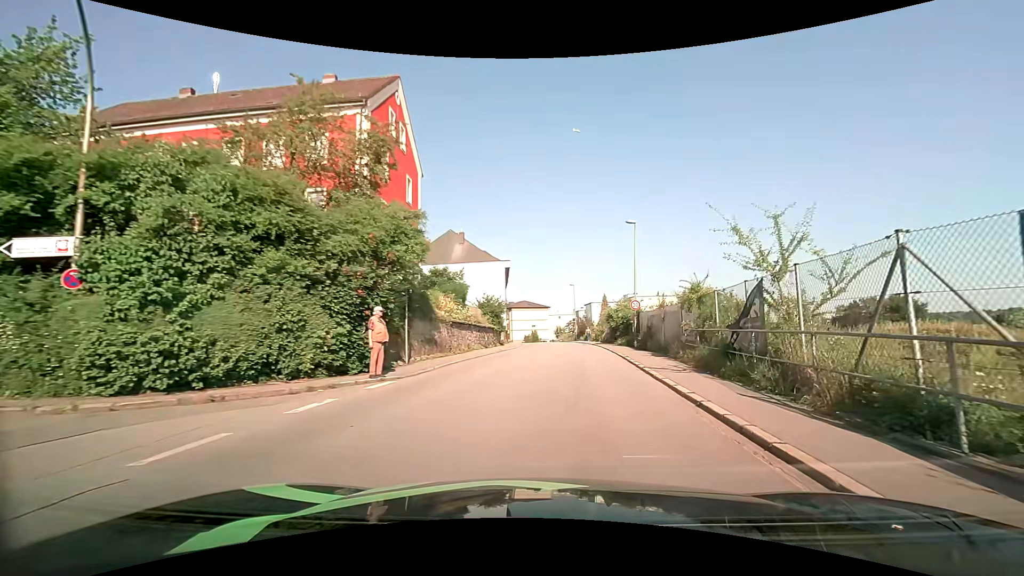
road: tertiary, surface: asphalt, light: Day
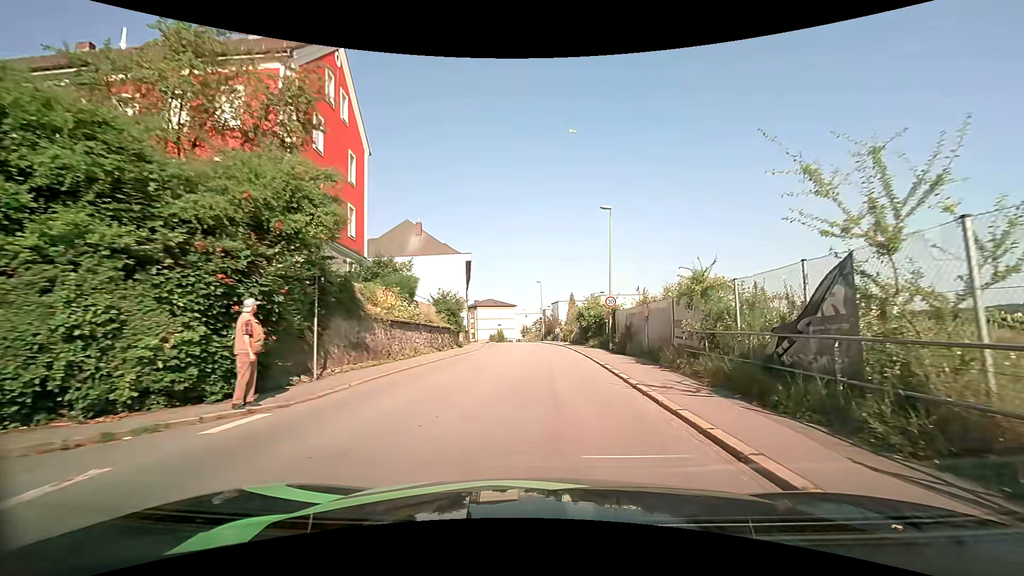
(+0.1, +4.3) m; +4°
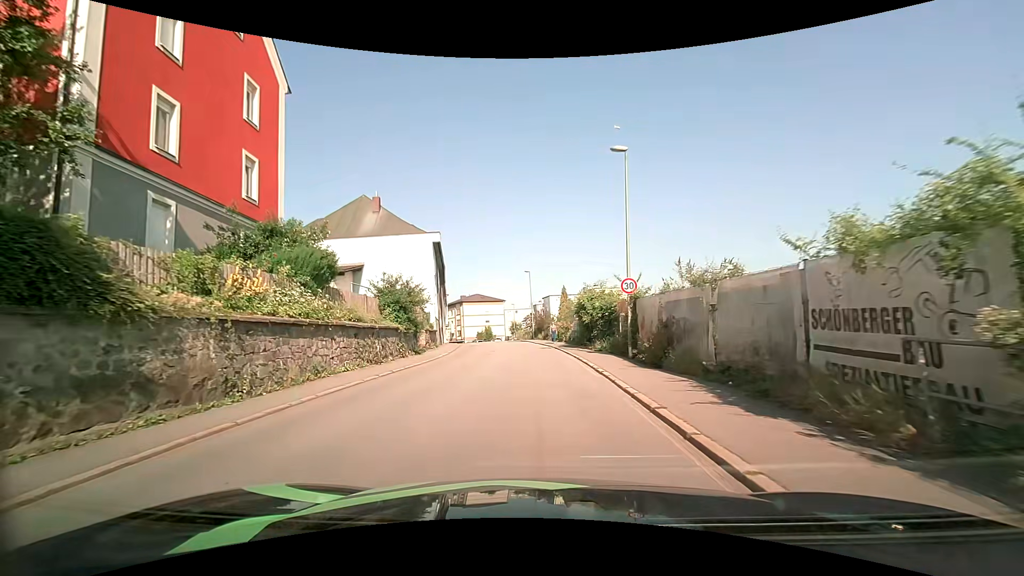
(+0.2, +8.9) m; 0°
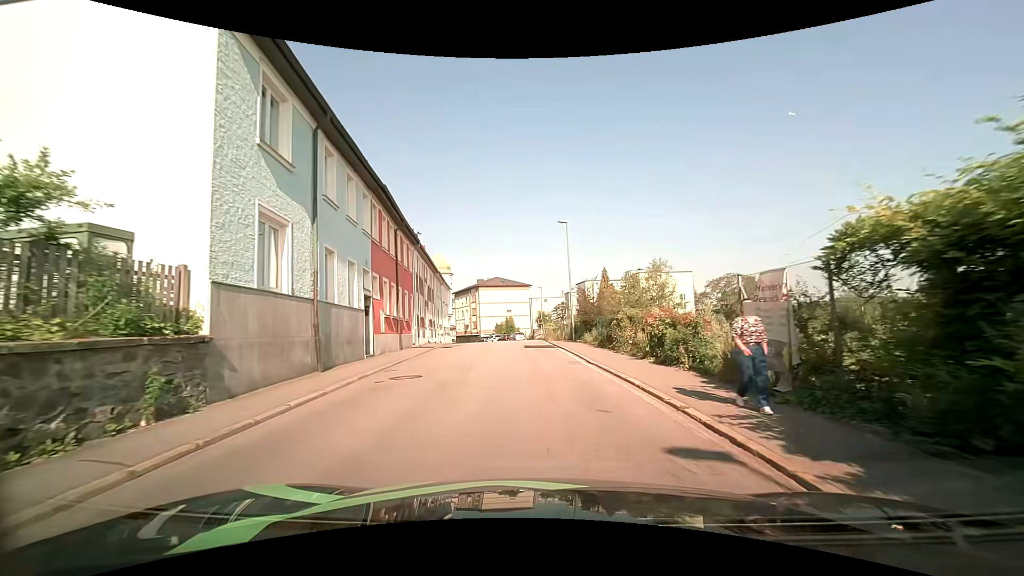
(-0.8, +24.9) m; -3°
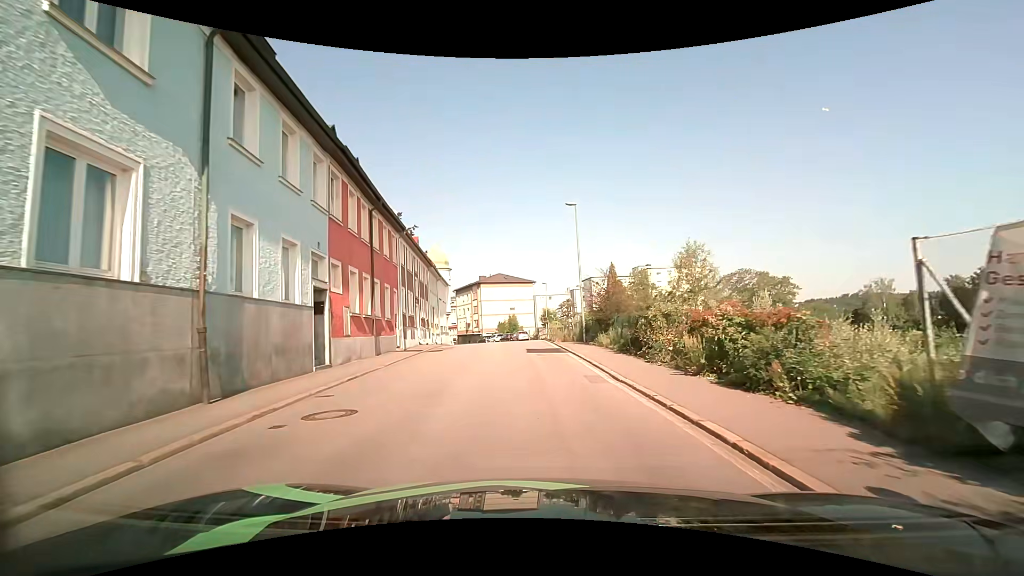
(0.0, +4.5) m; 0°
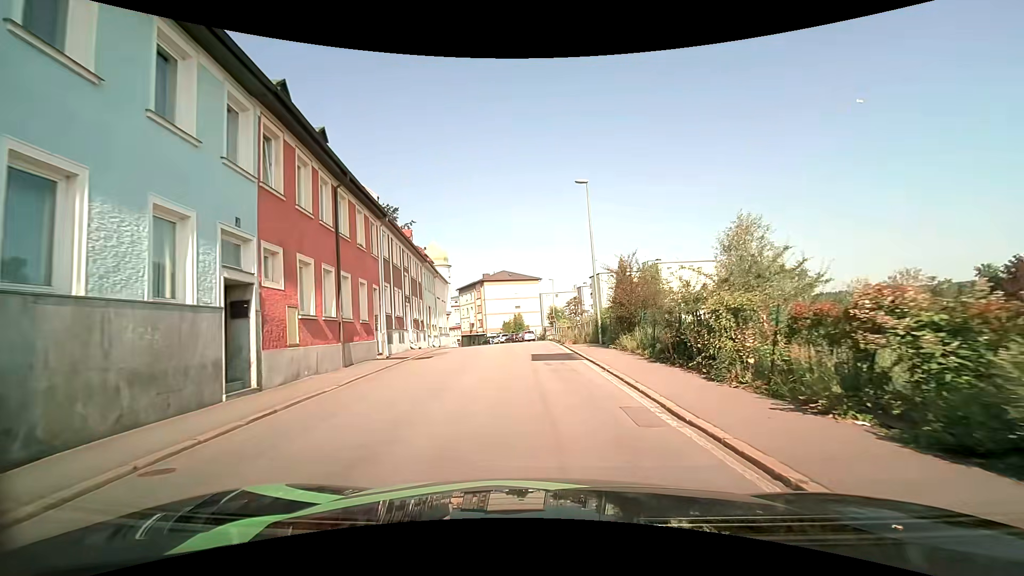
(-0.1, +4.3) m; -2°
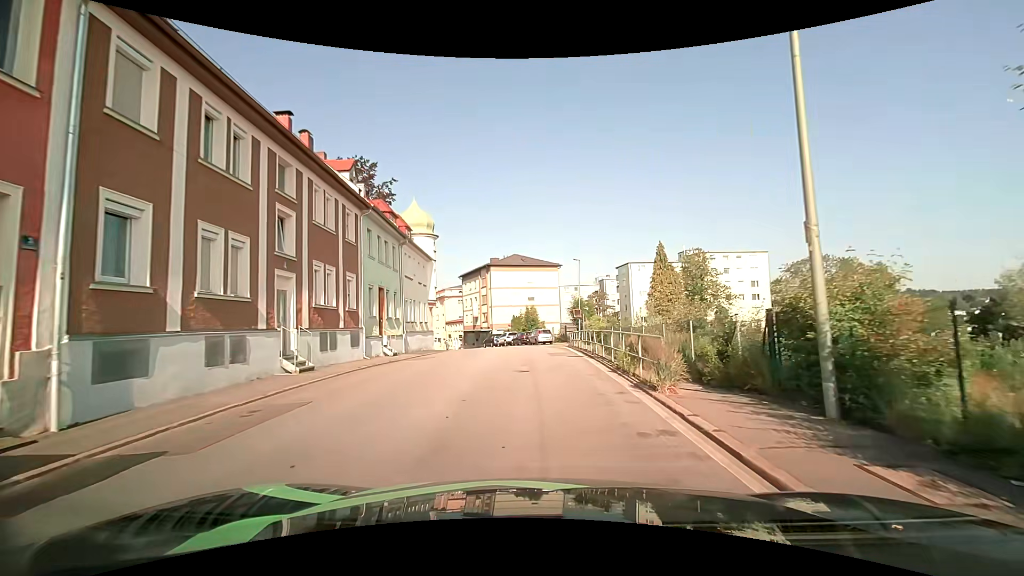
(-0.2, +17.6) m; -1°
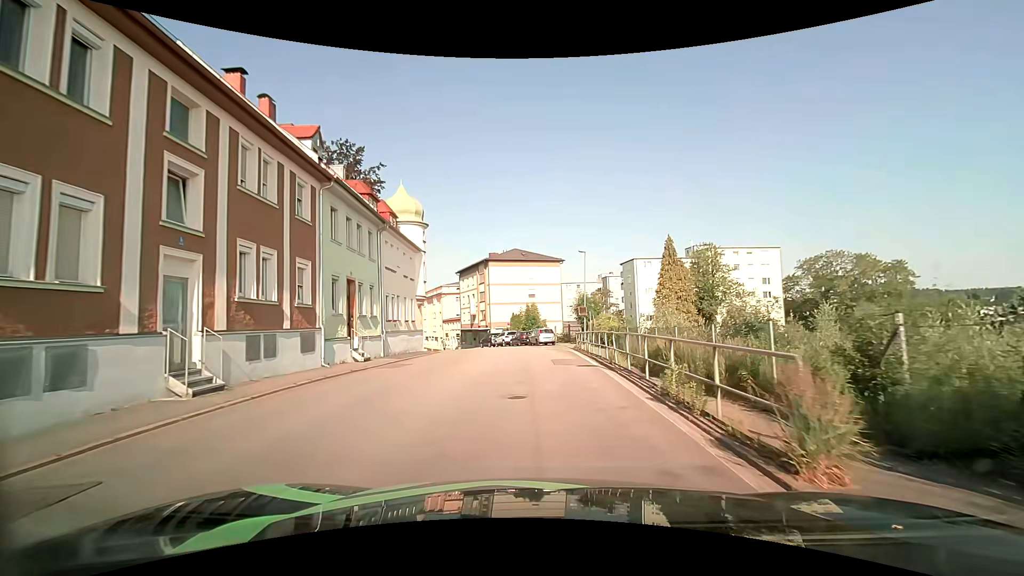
(0.0, +4.4) m; 0°
